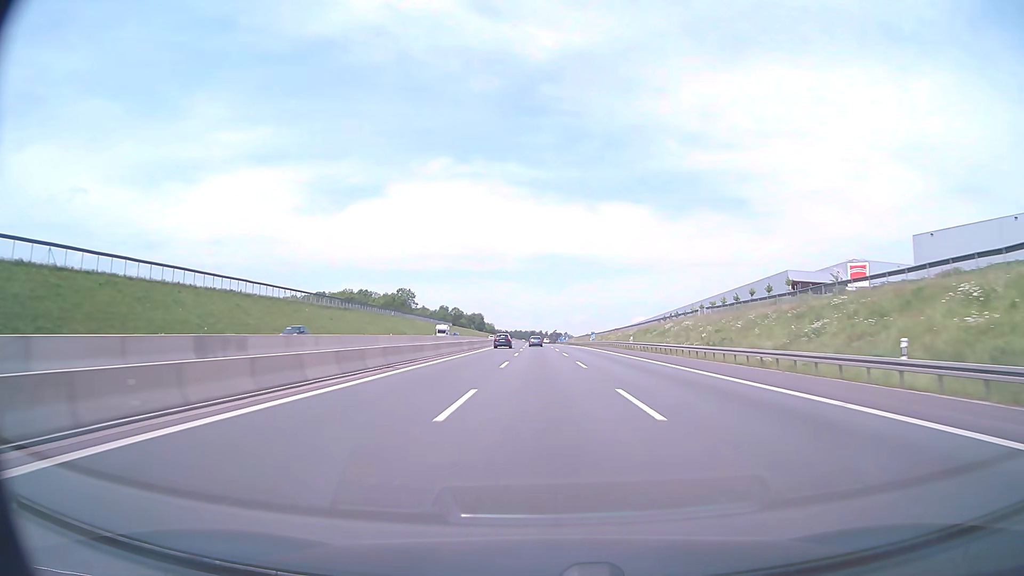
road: motorway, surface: asphalt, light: Day
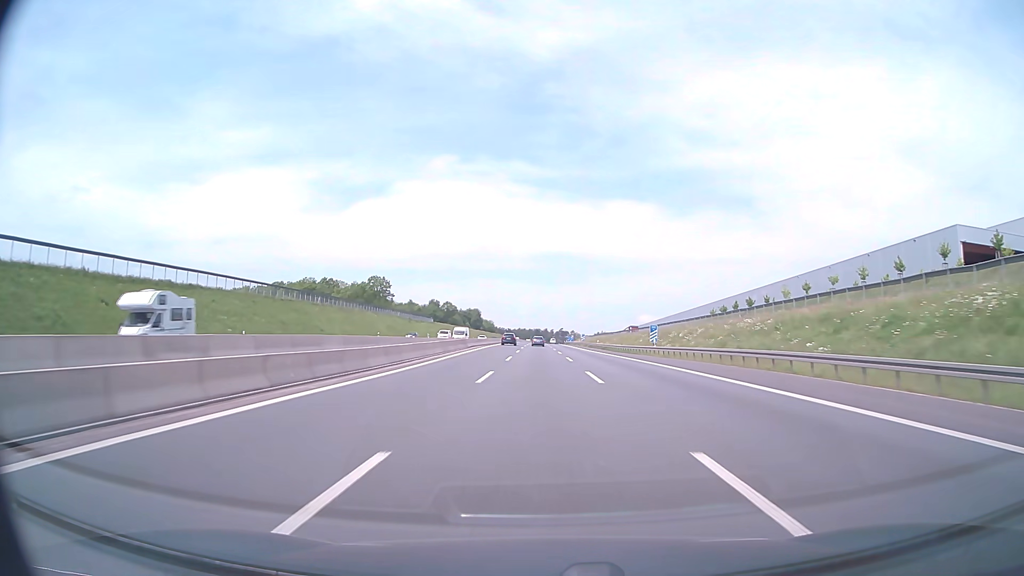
(-0.3, +62.0) m; 0°
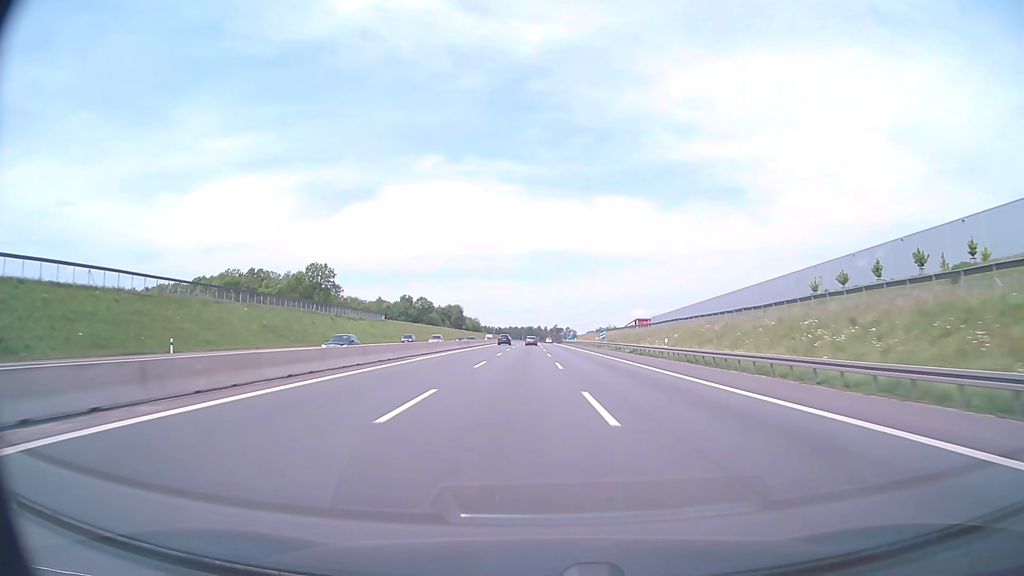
(+0.2, +62.0) m; +1°
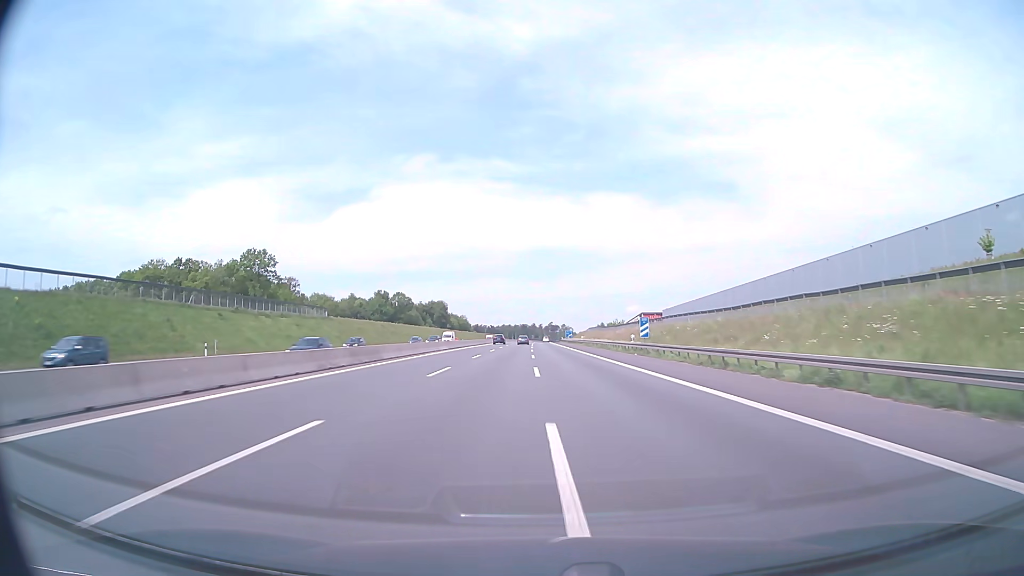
(+0.2, +41.3) m; 0°
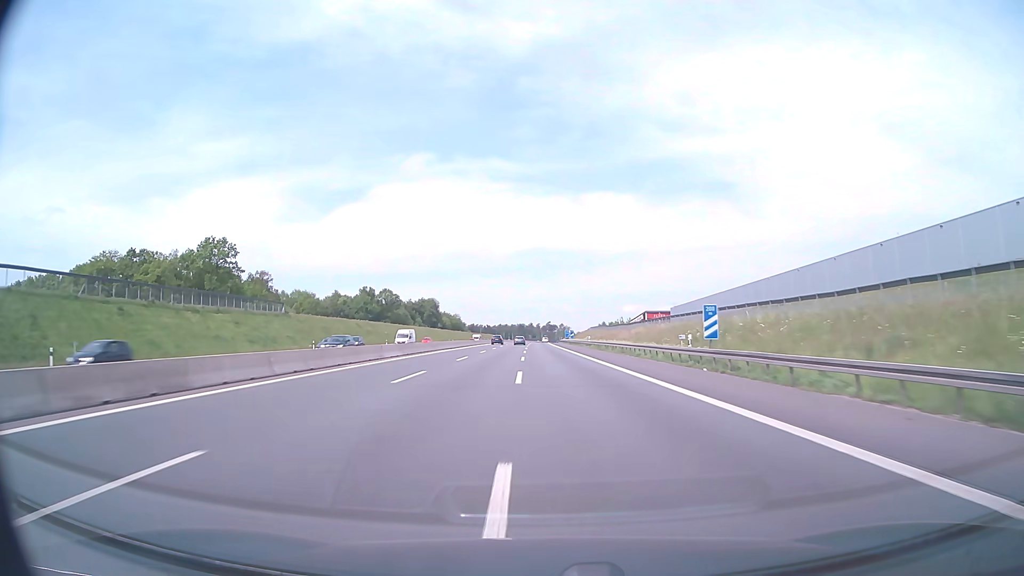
(0.0, +20.7) m; 0°
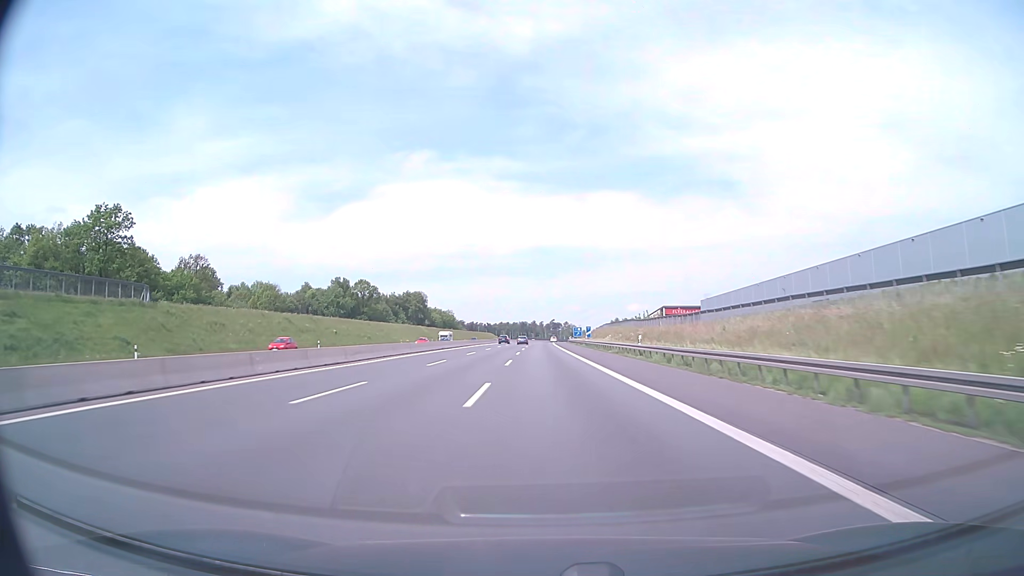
(0.0, +41.4) m; 0°
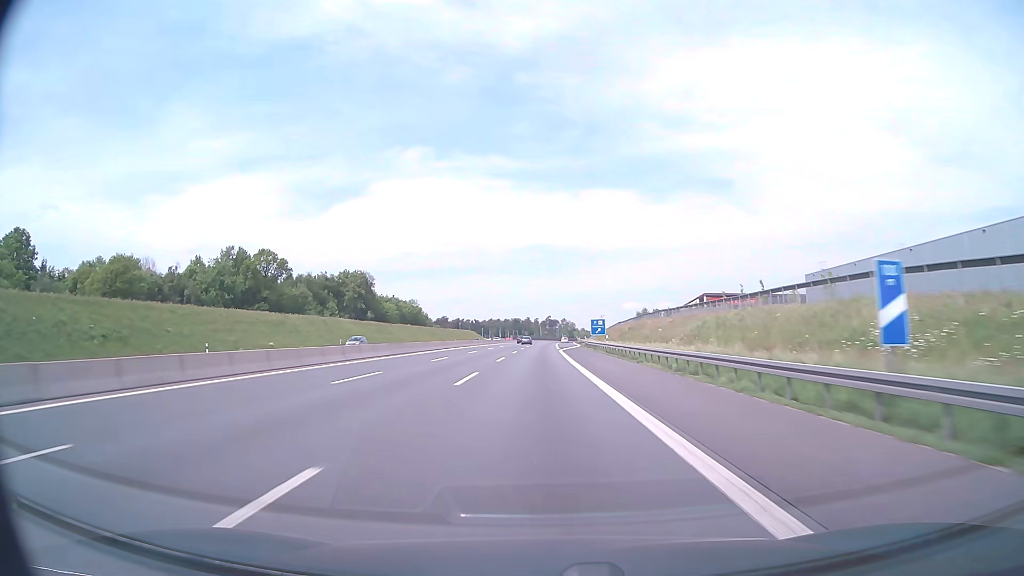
(-0.1, +82.7) m; 0°
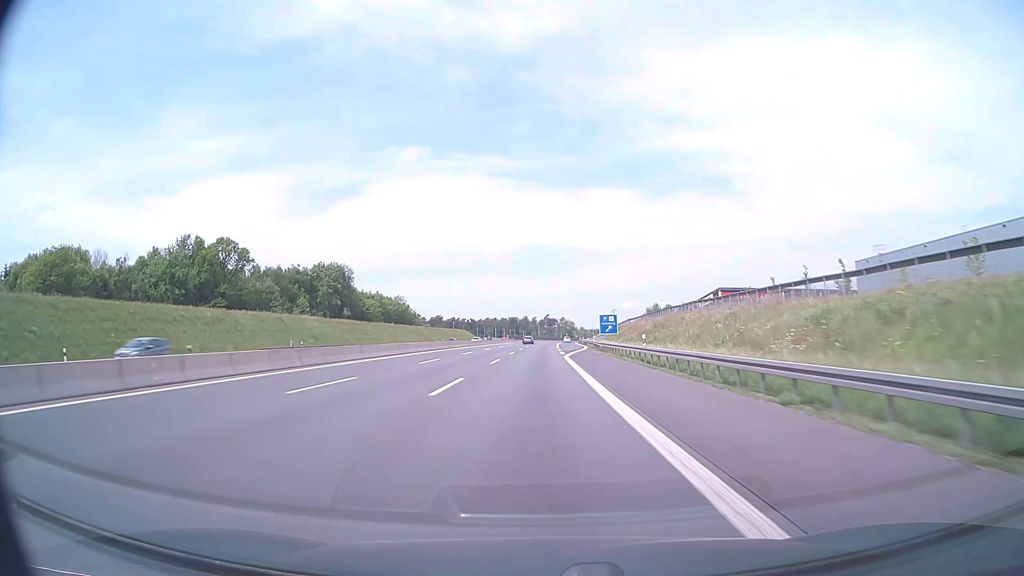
(0.0, +20.7) m; 0°
(0, +10) (0, +20) (0, +30) (0, +40) (0, +50) (0, +60) (0, +70) (+1, +80) (+1, +90) (+1, +100) m
